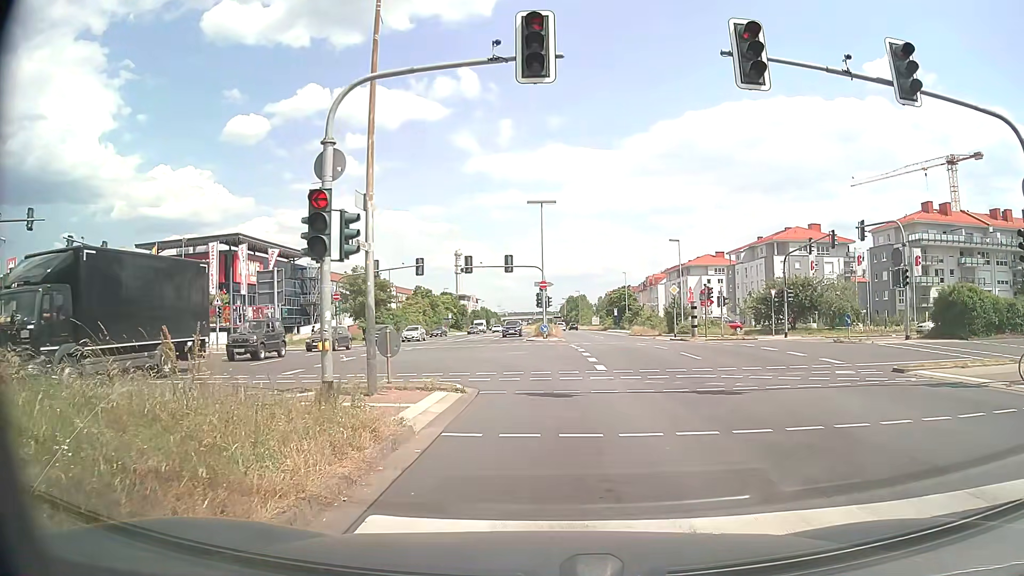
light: Day
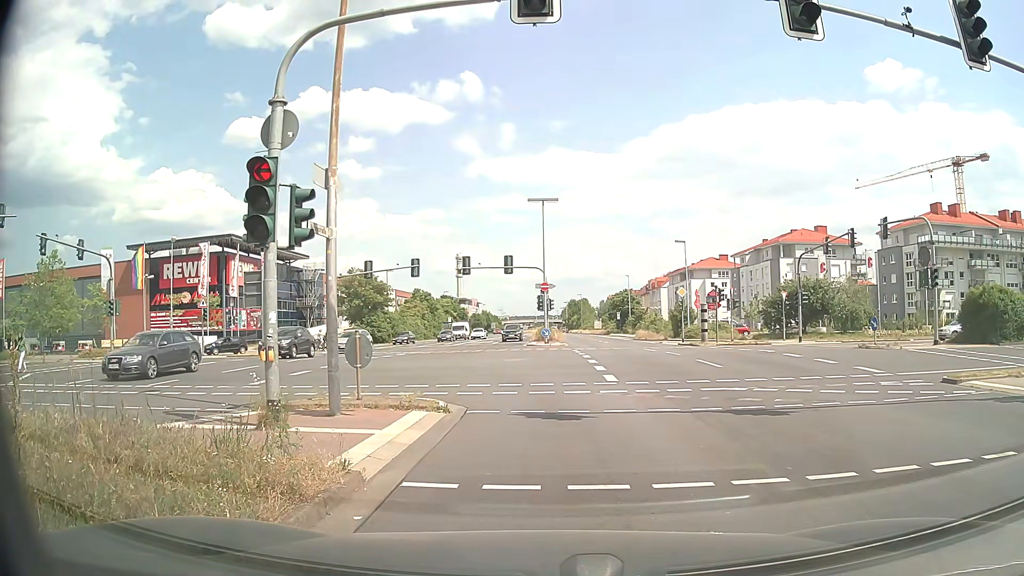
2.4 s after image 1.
(0.0, +2.3) m; +1°
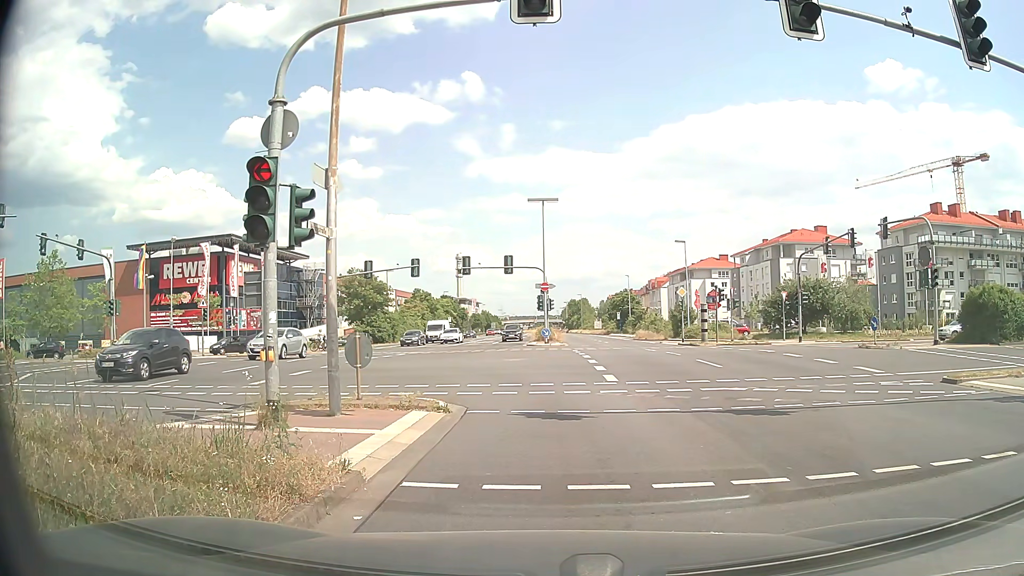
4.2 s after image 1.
(0.0, 0.0) m; 0°
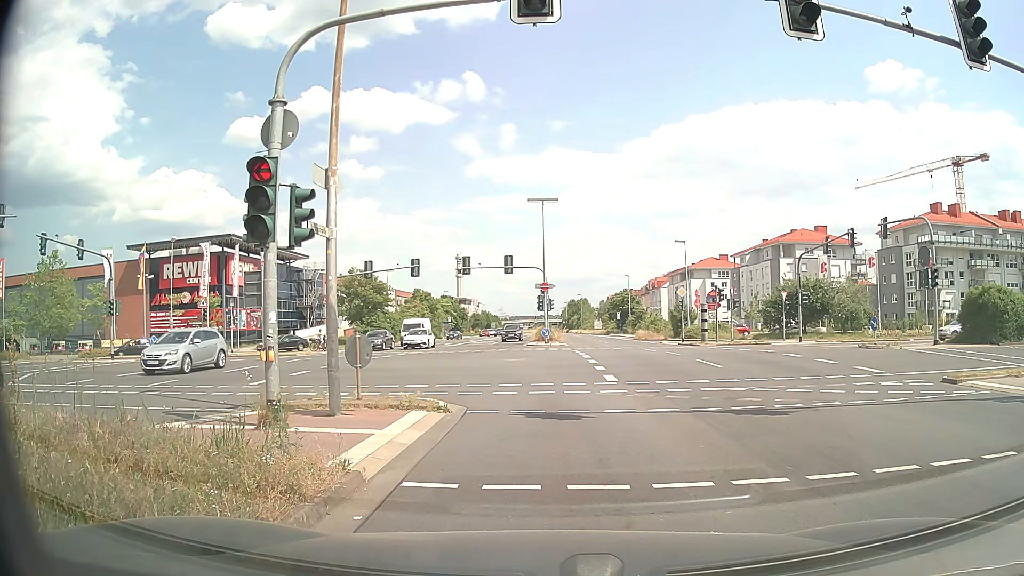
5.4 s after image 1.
(0.0, 0.0) m; 0°
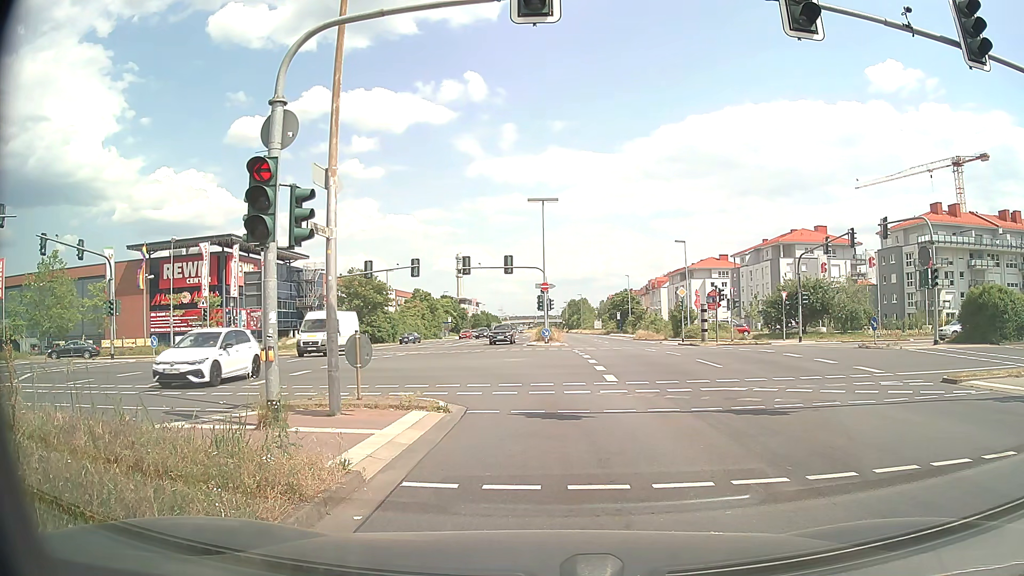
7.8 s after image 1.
(0.0, 0.0) m; 0°
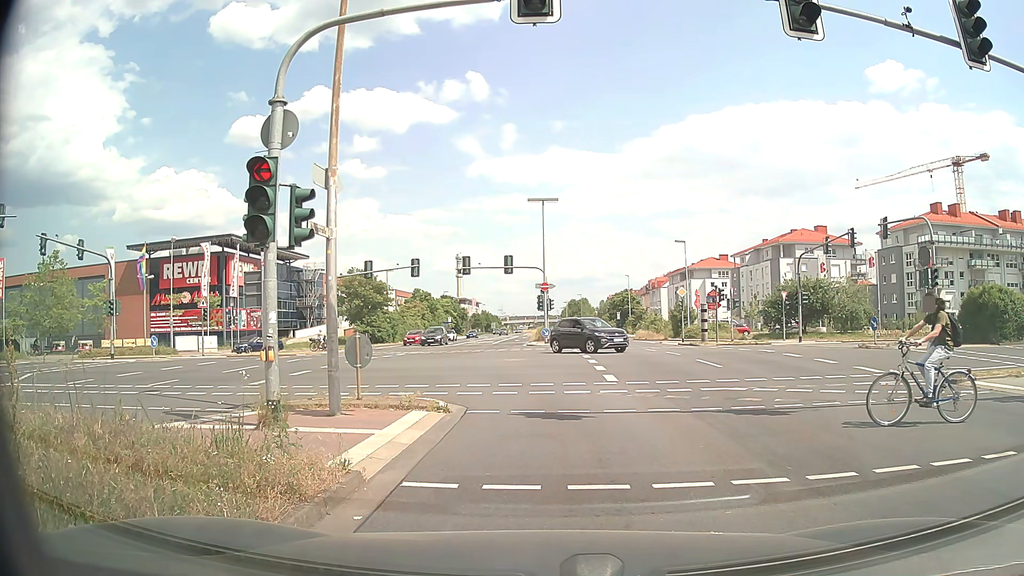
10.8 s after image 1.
(0.0, 0.0) m; 0°
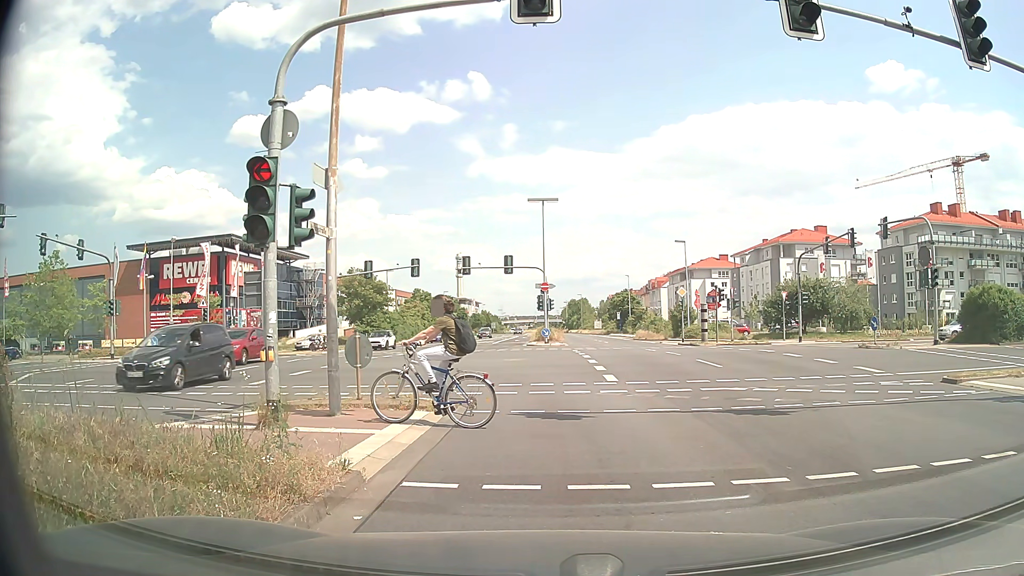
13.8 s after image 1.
(0.0, 0.0) m; 0°
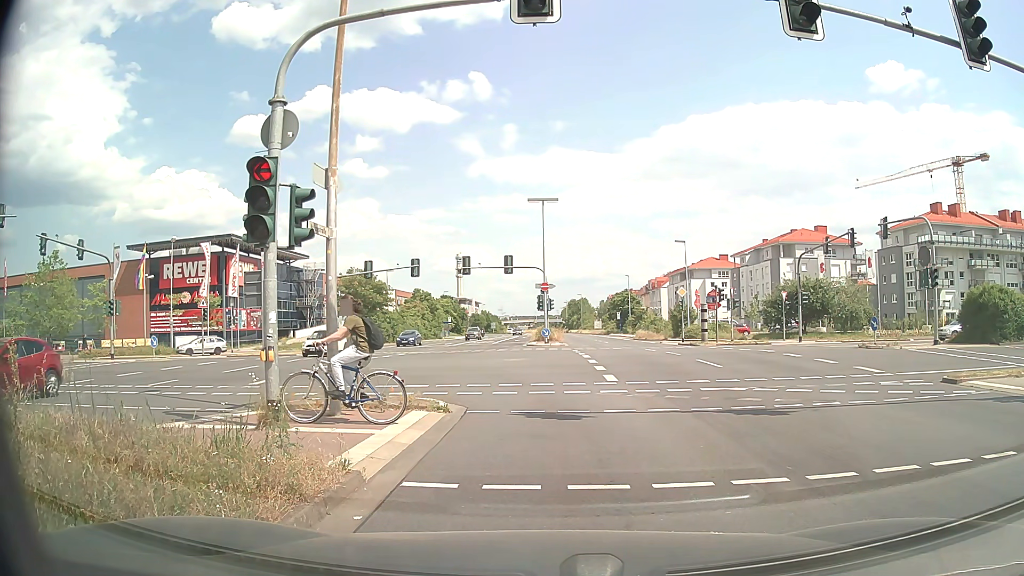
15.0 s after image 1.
(0.0, 0.0) m; 0°
(0, +10) (-2, +20) (-8, +28) (-16, +33) (-26, +35) (-36, +35) (-46, +34) (-55, +33) (-65, +32) (-75, +31) m
